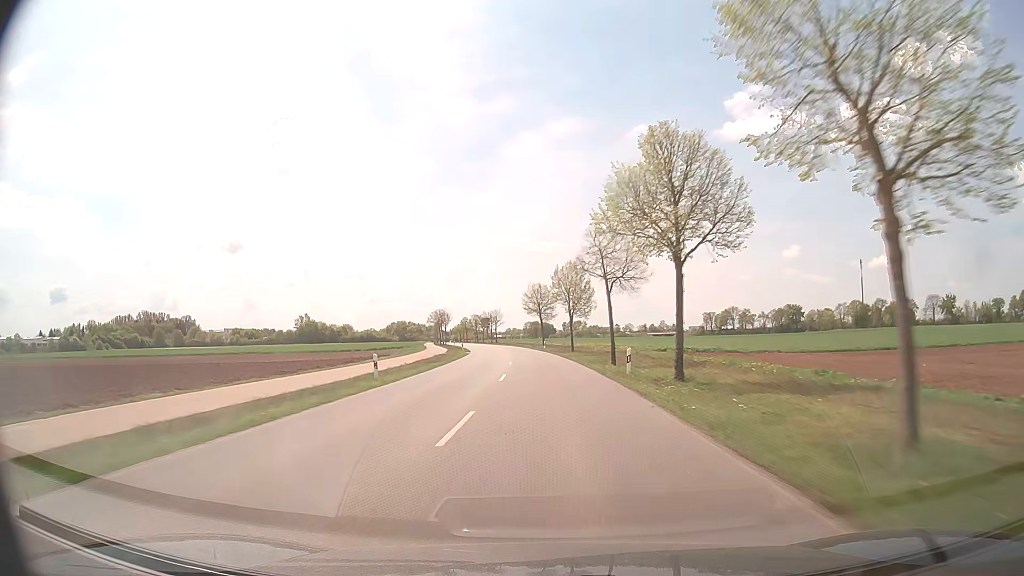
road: tertiary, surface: asphalt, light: Day
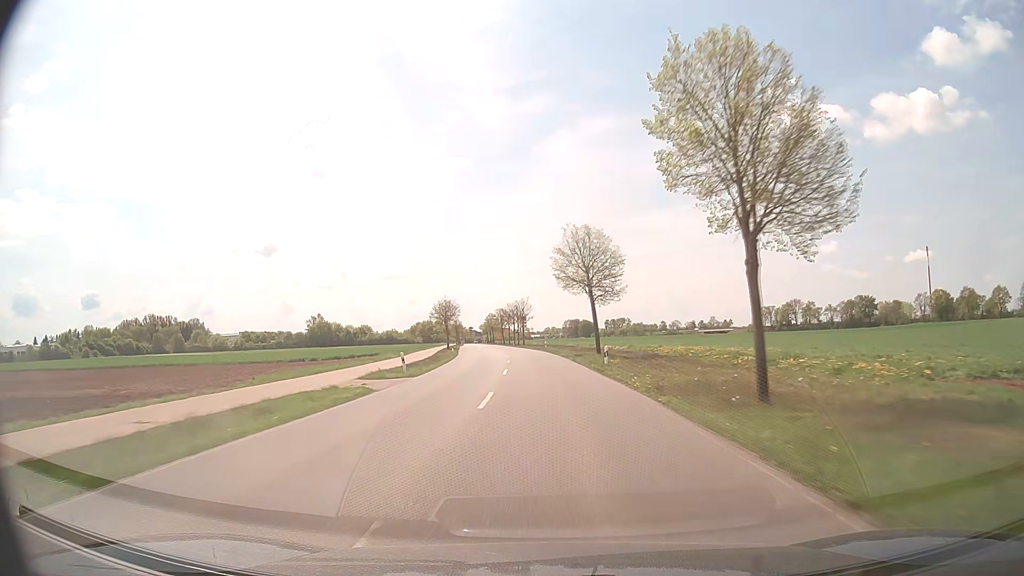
(-1.1, +43.4) m; -3°
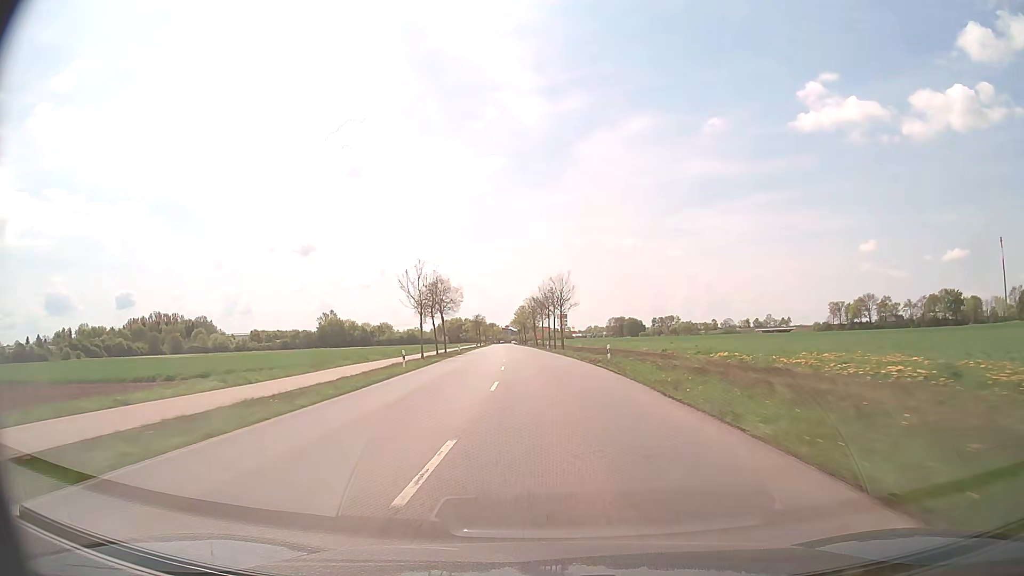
(-1.4, +43.5) m; -4°
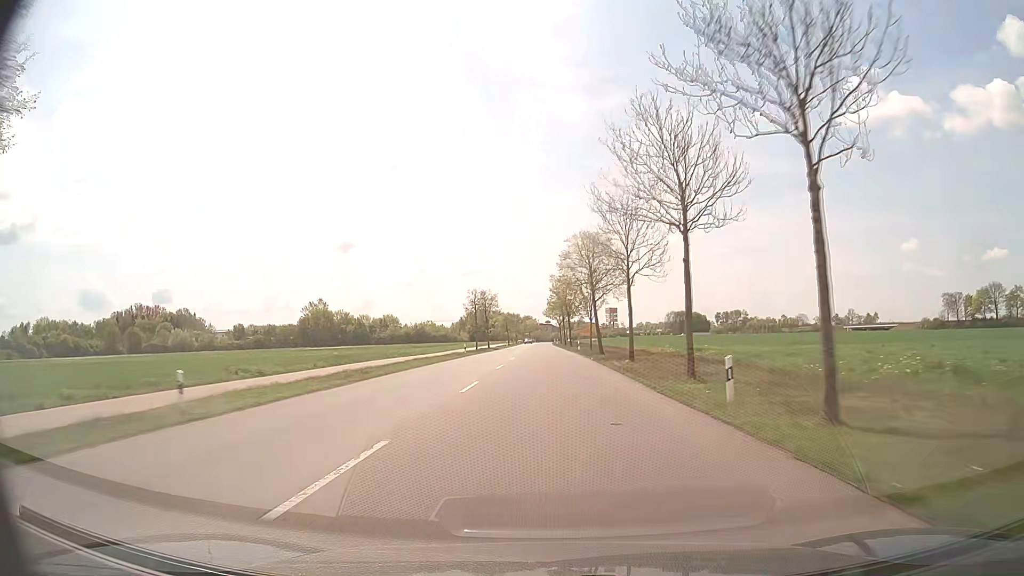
(-2.5, +72.8) m; -3°
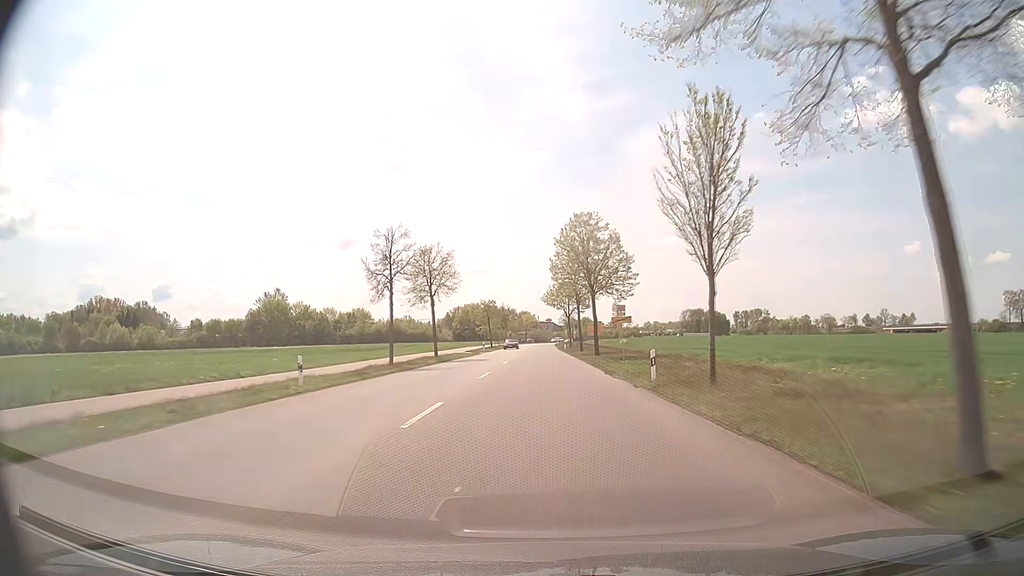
(-0.3, +43.1) m; 0°
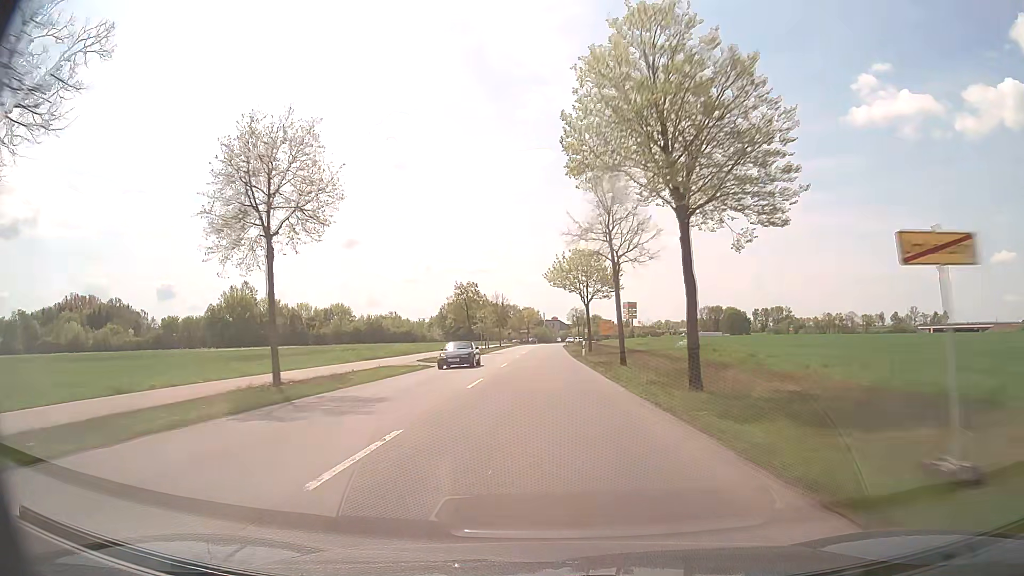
(0.0, +28.1) m; 0°
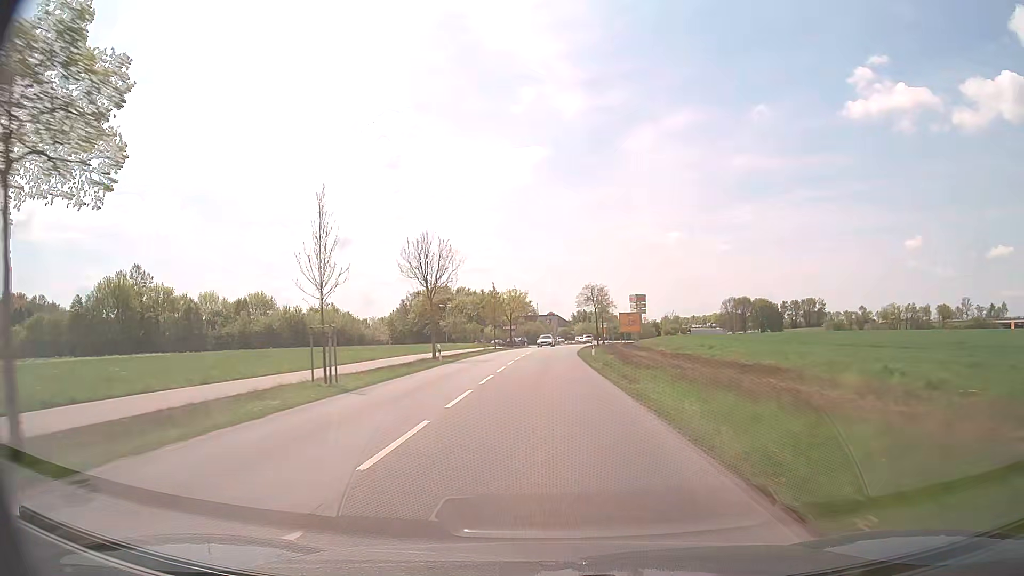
(-0.2, +53.6) m; 0°
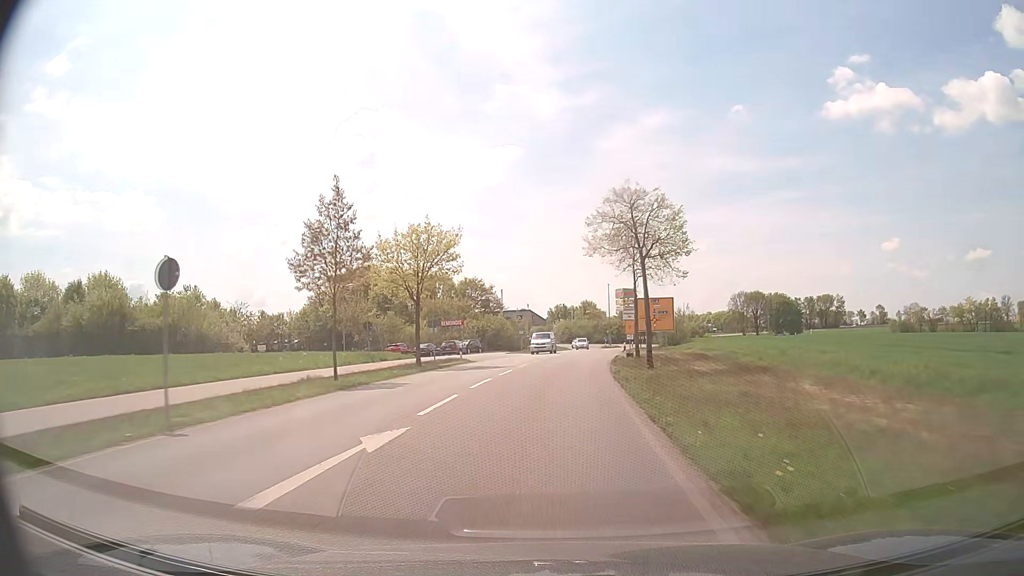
(+0.6, +48.6) m; +2°
